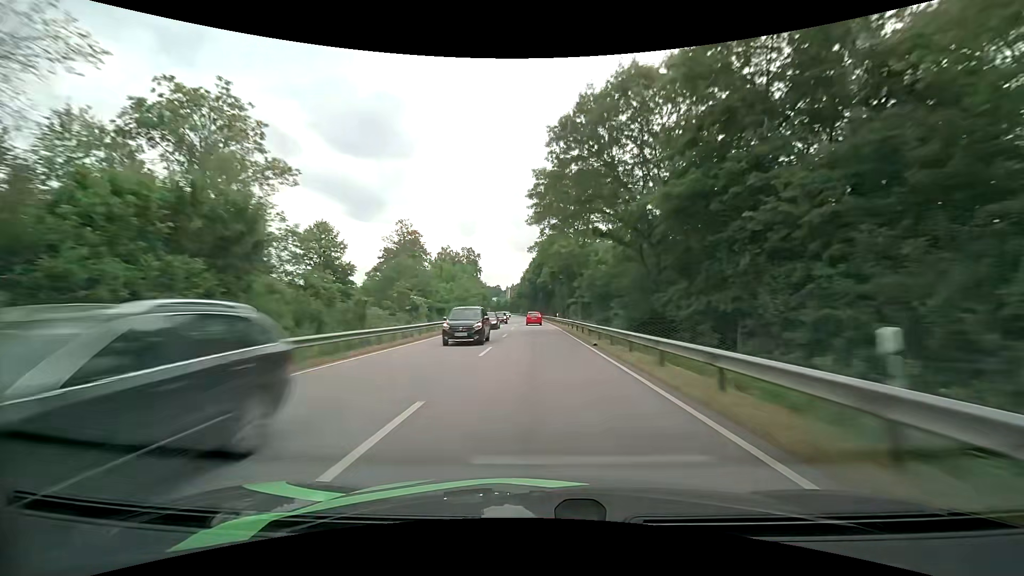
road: primary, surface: asphalt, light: Day
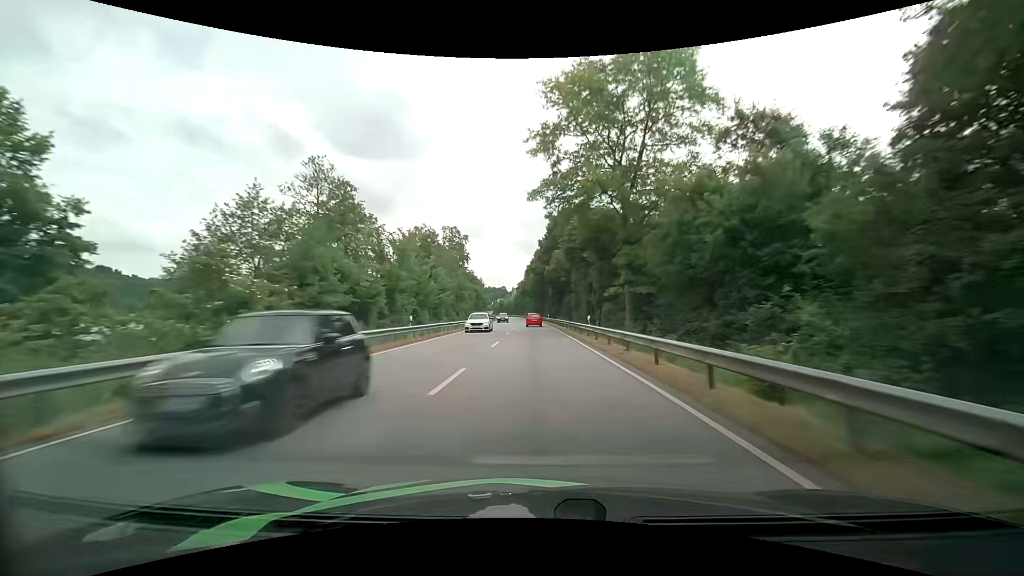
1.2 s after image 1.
(-0.2, +31.3) m; -1°
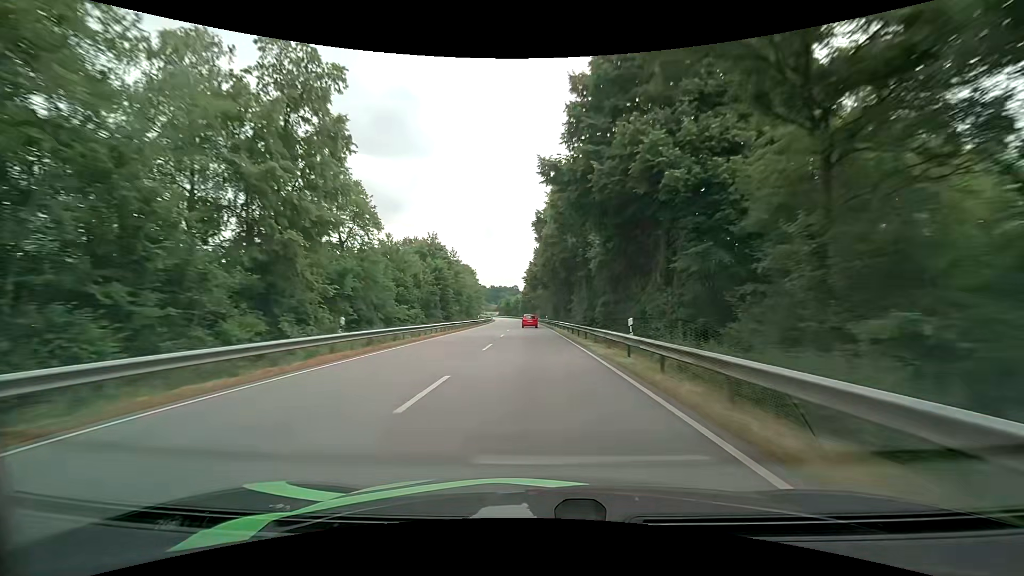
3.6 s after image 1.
(-0.4, +61.6) m; -1°
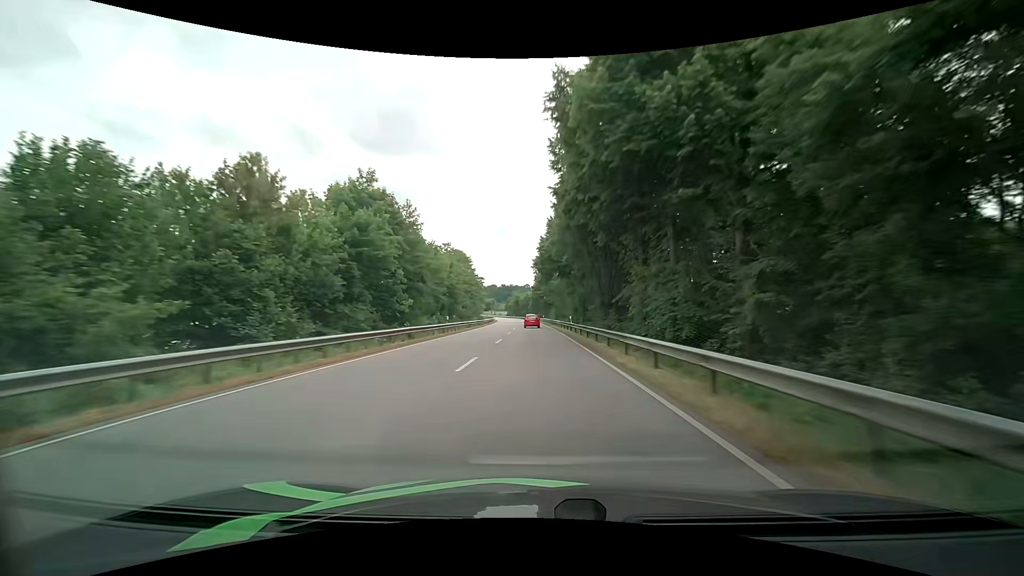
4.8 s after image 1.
(-0.4, +31.2) m; -2°
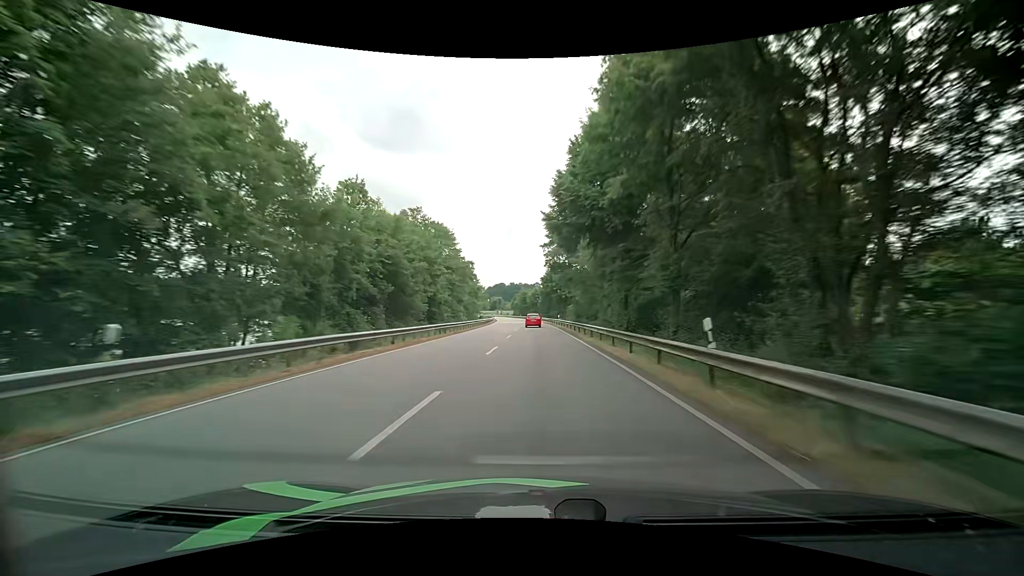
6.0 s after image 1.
(-0.2, +31.3) m; -1°
(0, +10) (0, +20) (0, +30) (0, +40) (0, +50) (-1, +60) (-1, +70) (-1, +80) (-1, +90) (-2, +100) m
